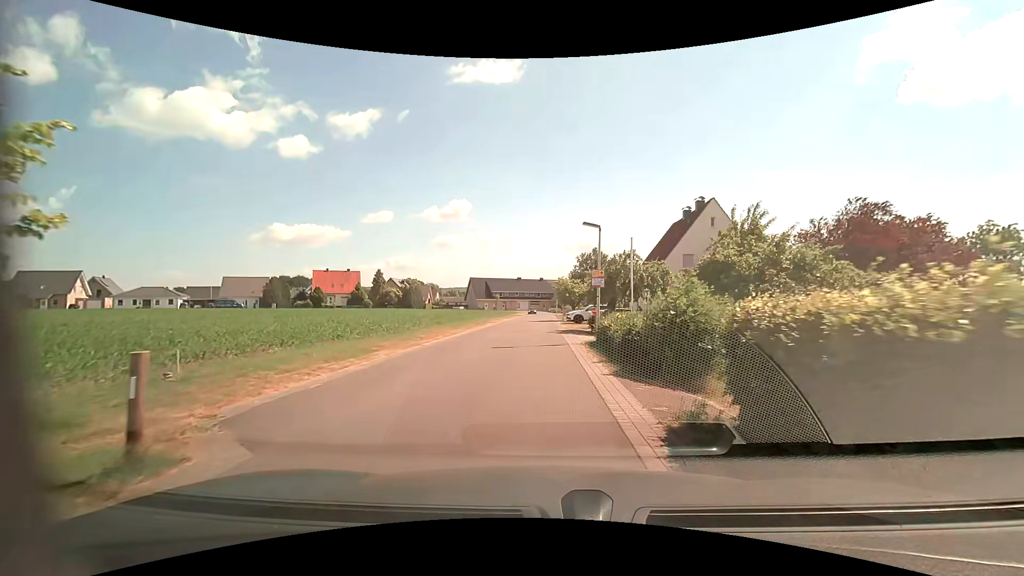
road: unclassified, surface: asphalt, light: Day
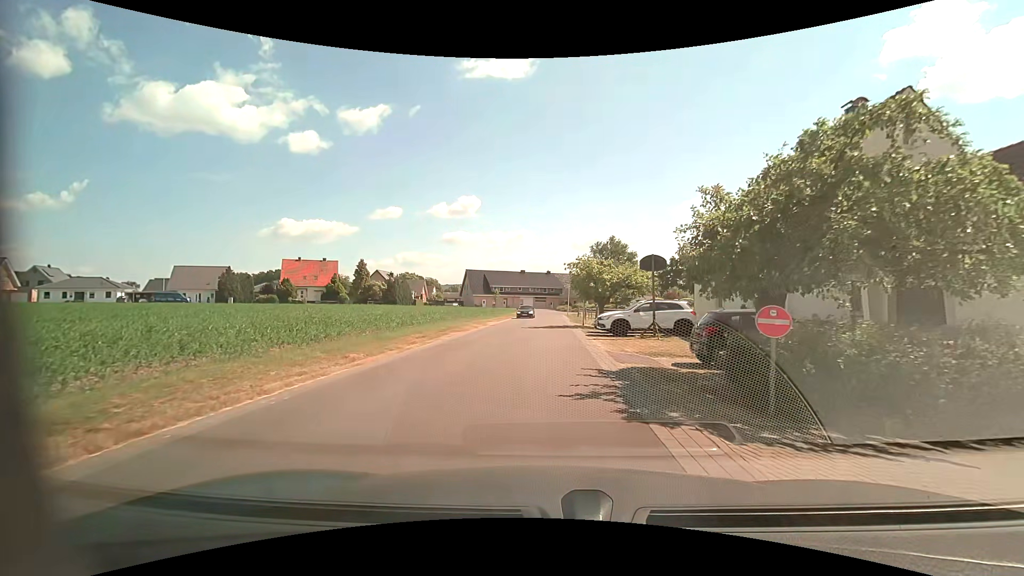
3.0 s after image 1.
(-0.2, +19.7) m; -1°
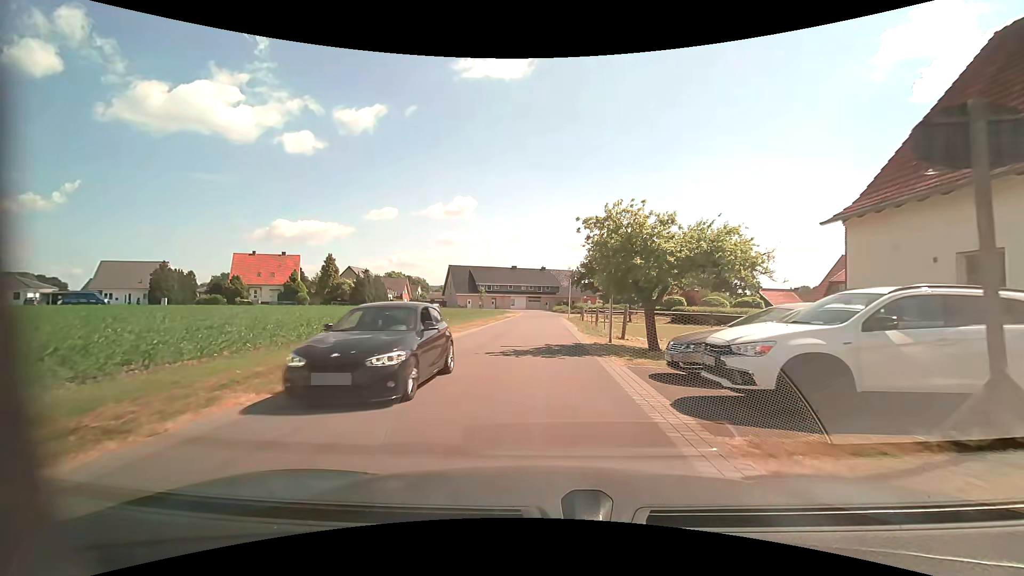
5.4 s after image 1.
(+0.1, +16.2) m; 0°
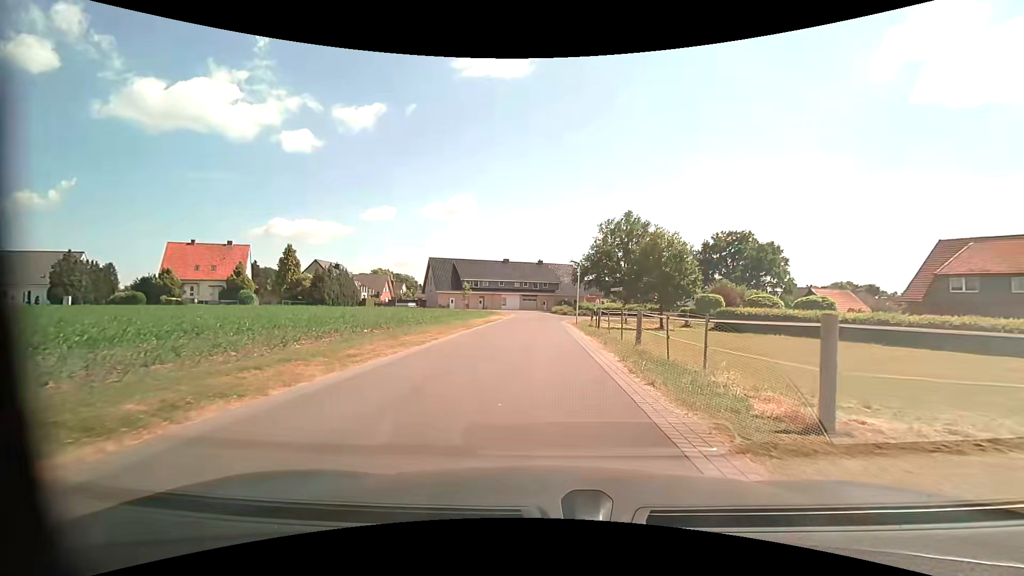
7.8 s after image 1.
(+0.1, +16.9) m; 0°
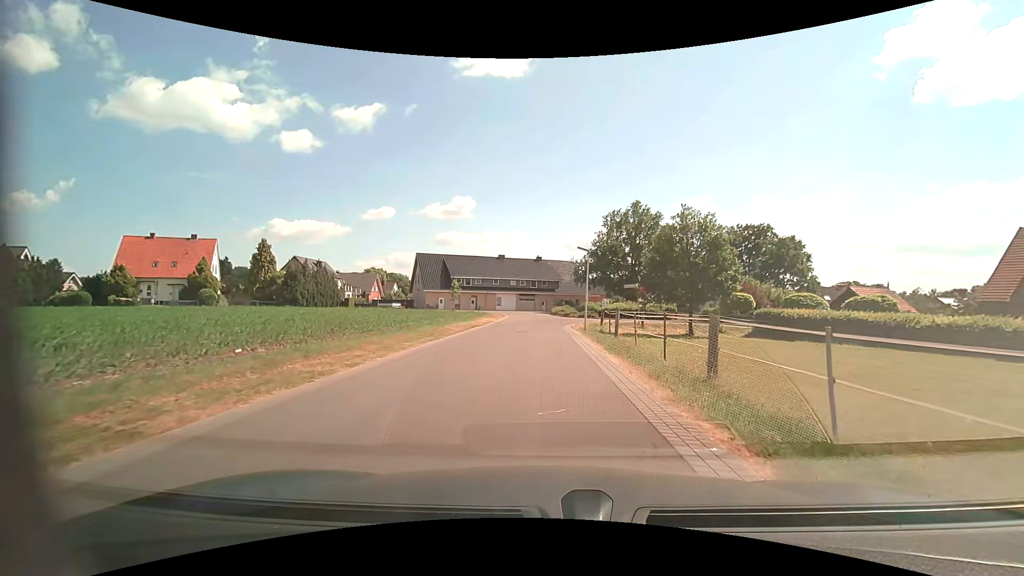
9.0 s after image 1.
(+0.1, +8.5) m; +1°
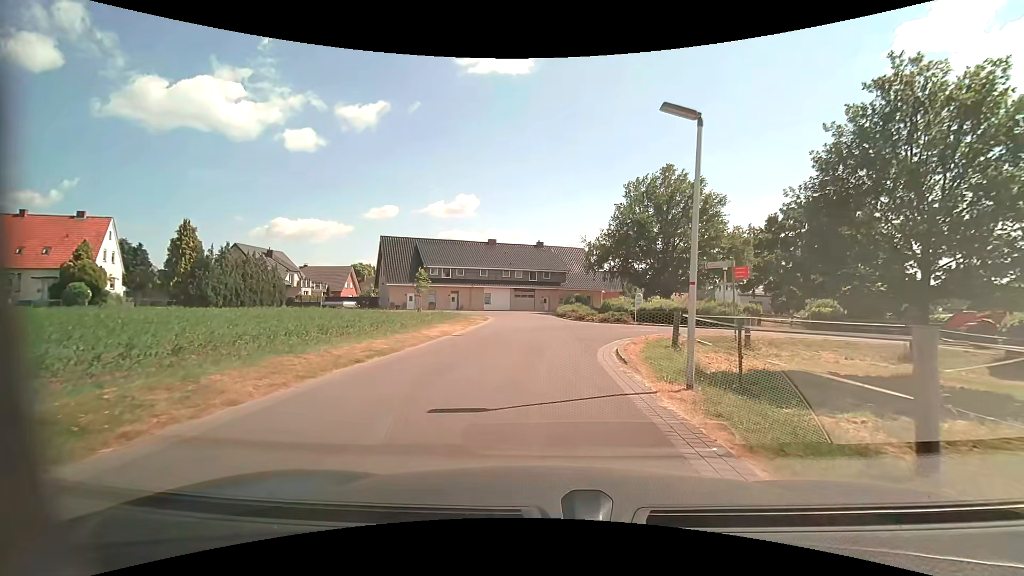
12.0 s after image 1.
(-0.1, +19.6) m; -1°
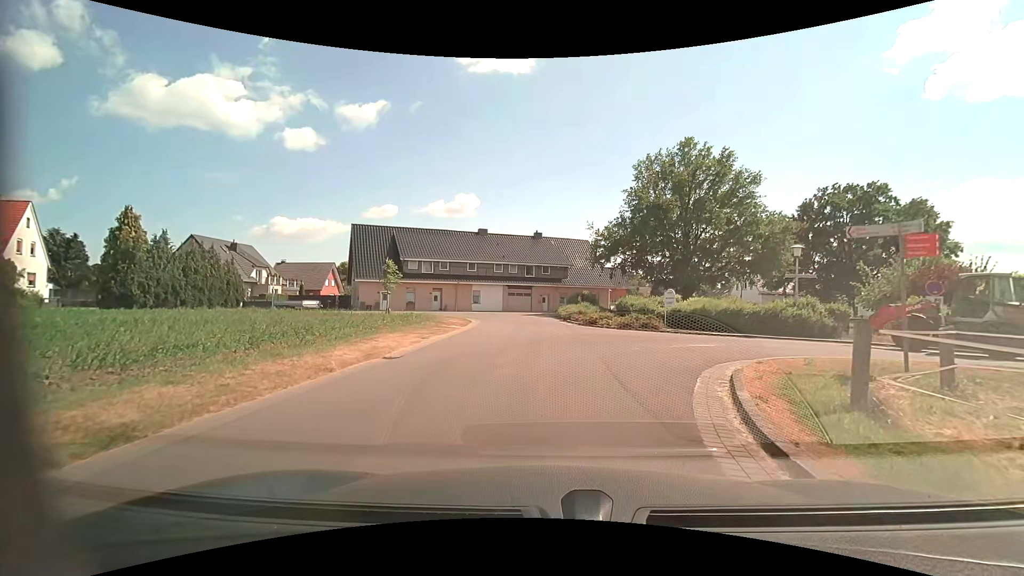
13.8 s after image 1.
(0.0, +9.3) m; +1°
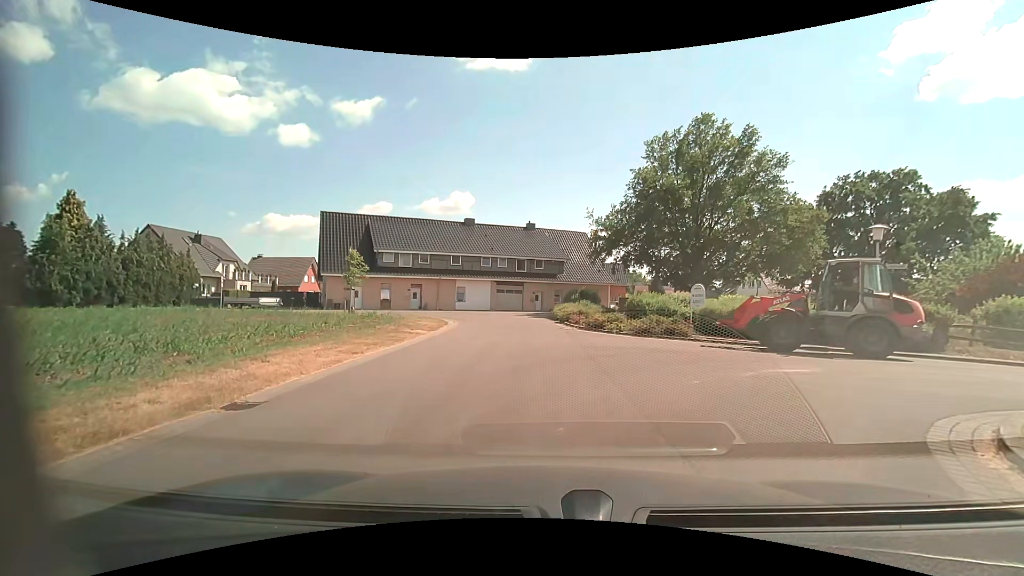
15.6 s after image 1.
(0.0, +5.9) m; 0°
